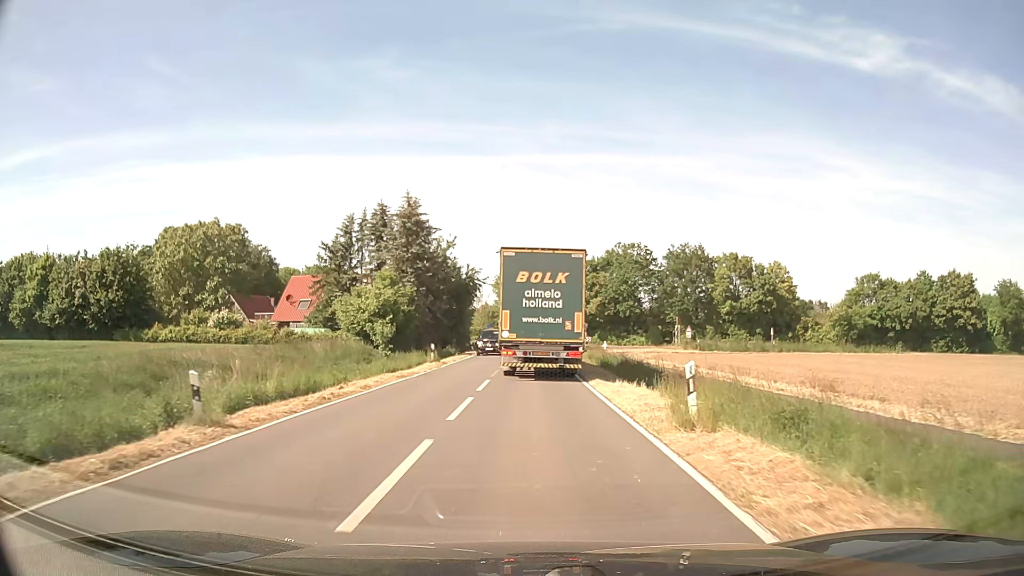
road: secondary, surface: asphalt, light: Day
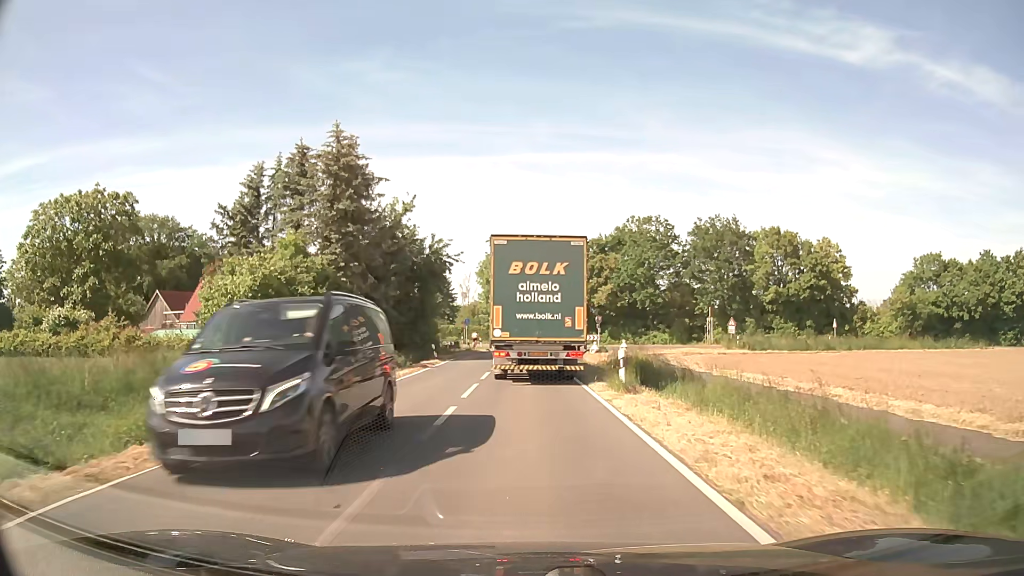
(+0.1, +19.9) m; 0°
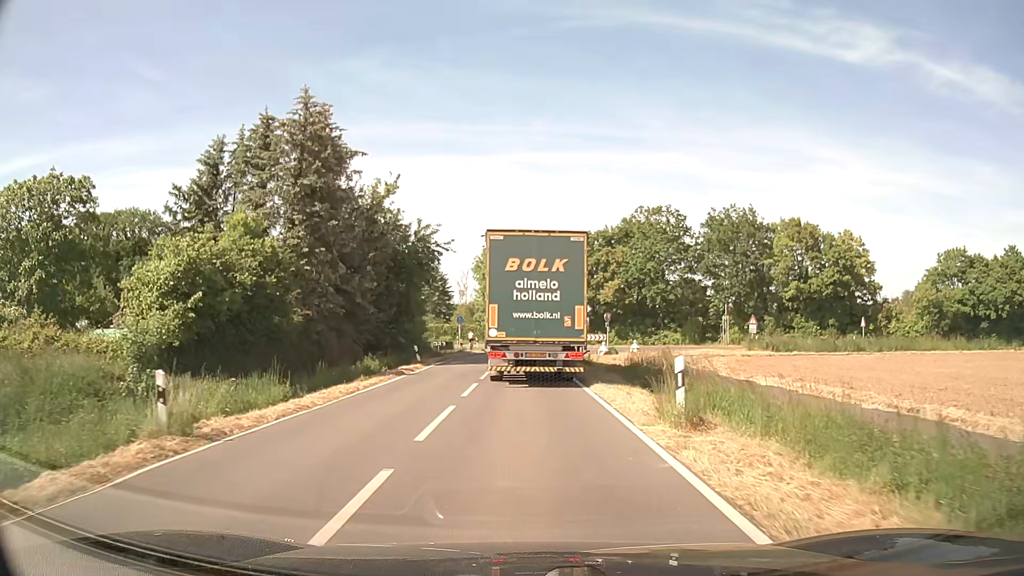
(0.0, +5.9) m; 0°
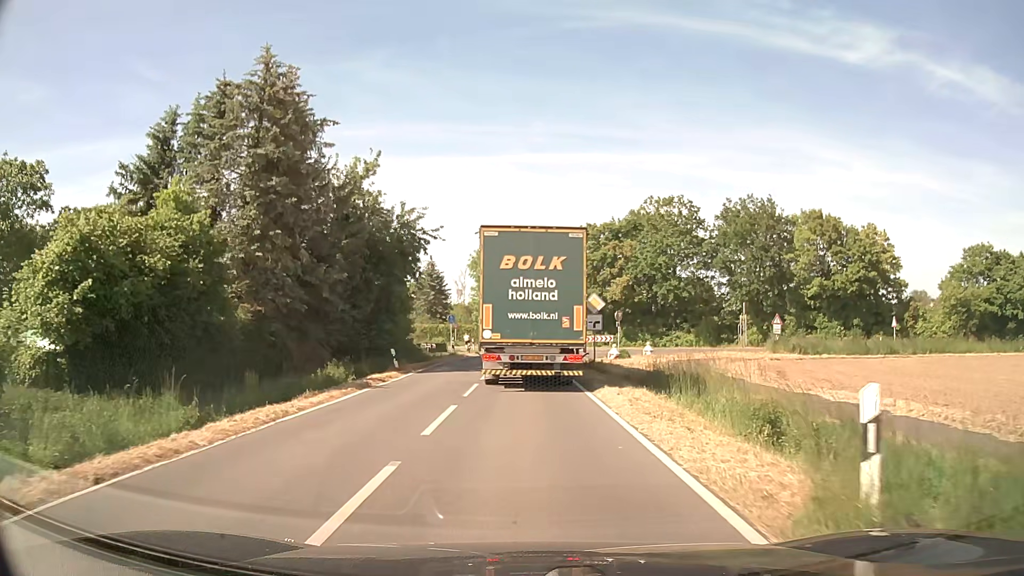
(0.0, +5.6) m; 0°
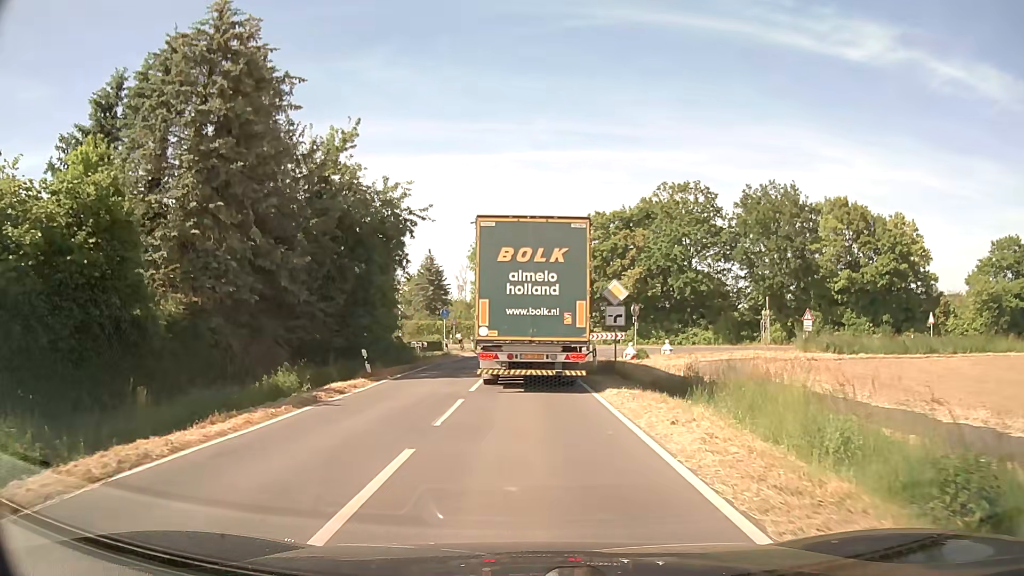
(0.0, +5.2) m; 0°
